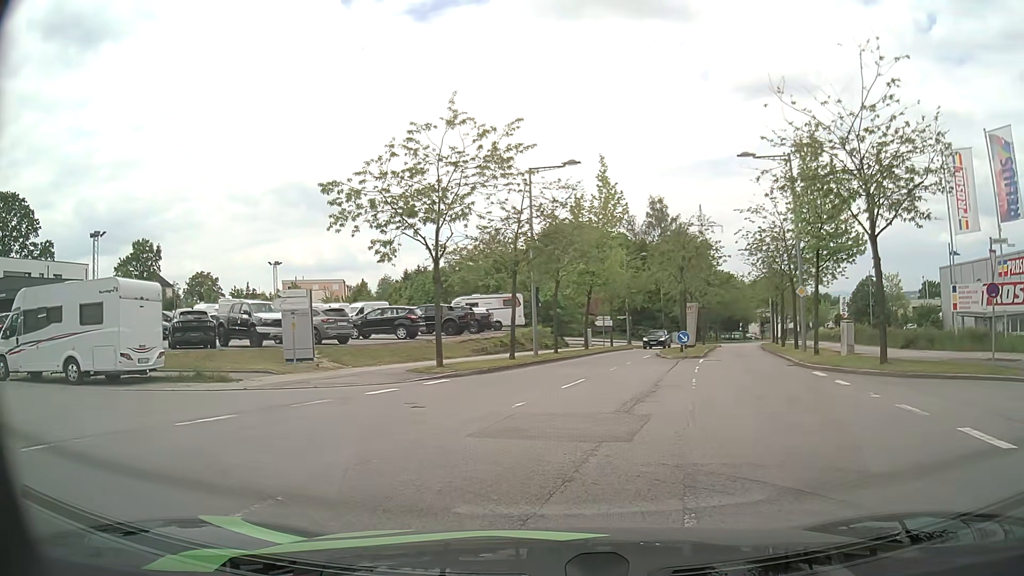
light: Day
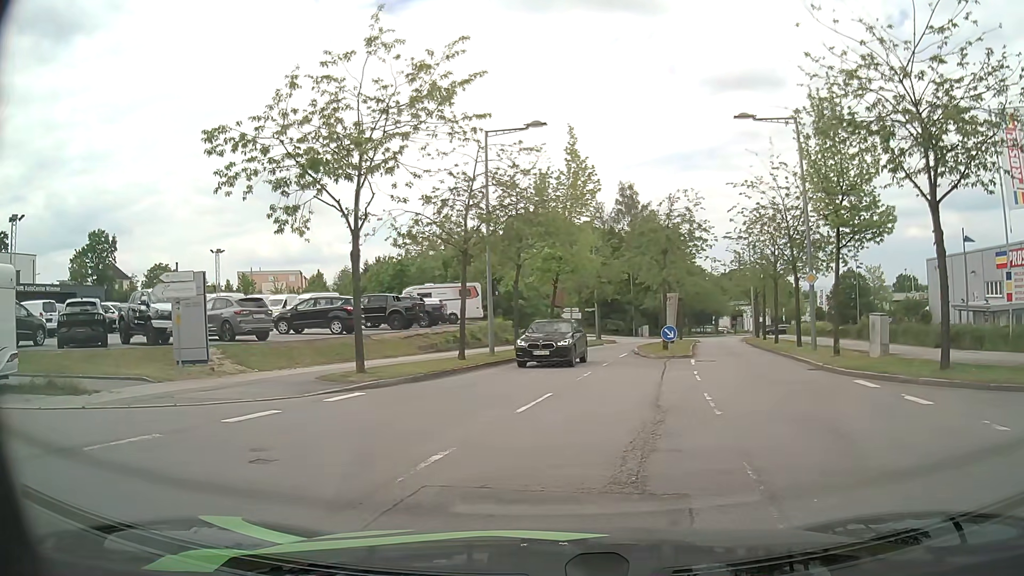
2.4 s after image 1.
(+0.2, +4.9) m; +4°
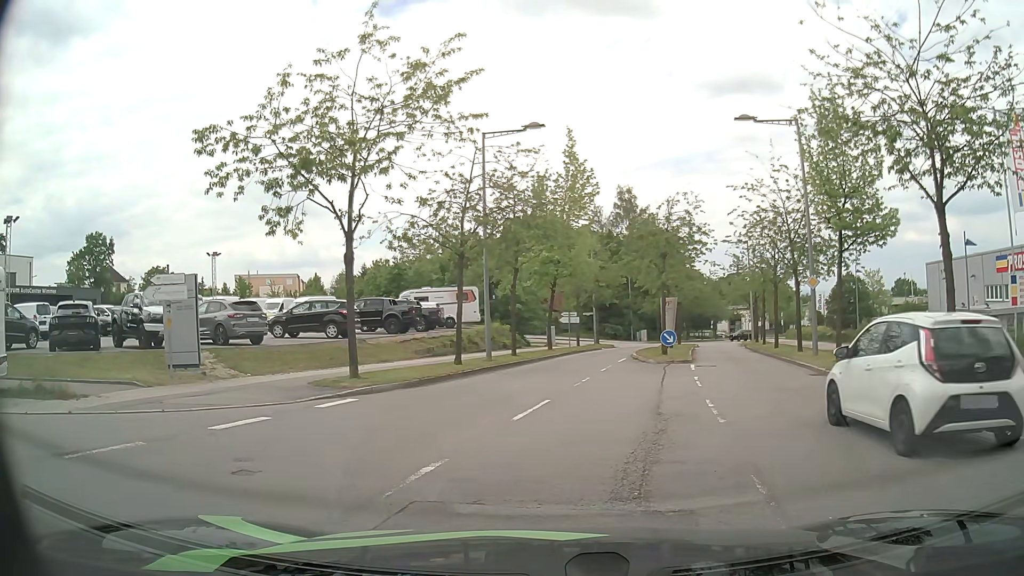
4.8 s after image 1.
(0.0, +0.4) m; 0°
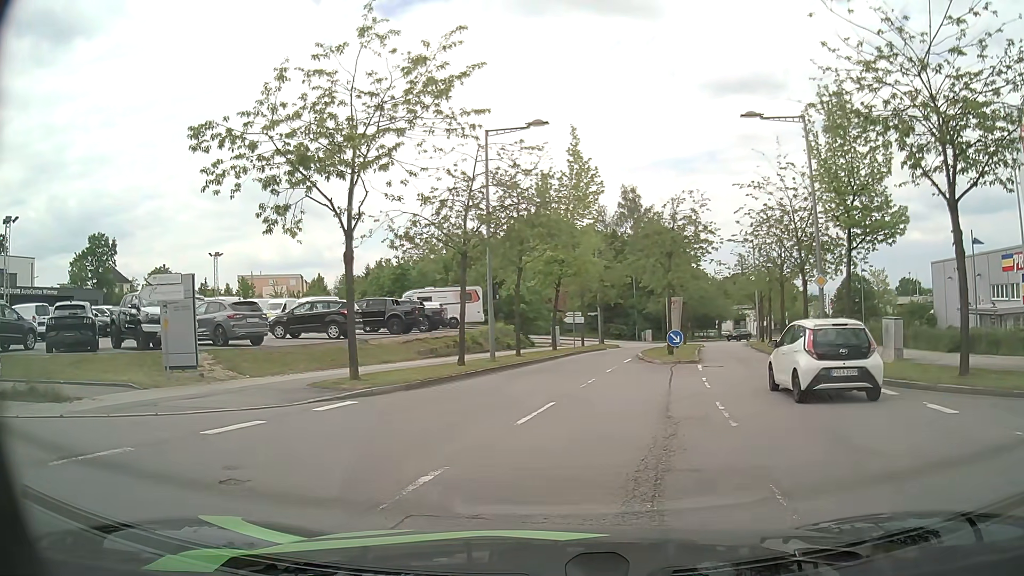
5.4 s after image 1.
(0.0, +0.4) m; 0°
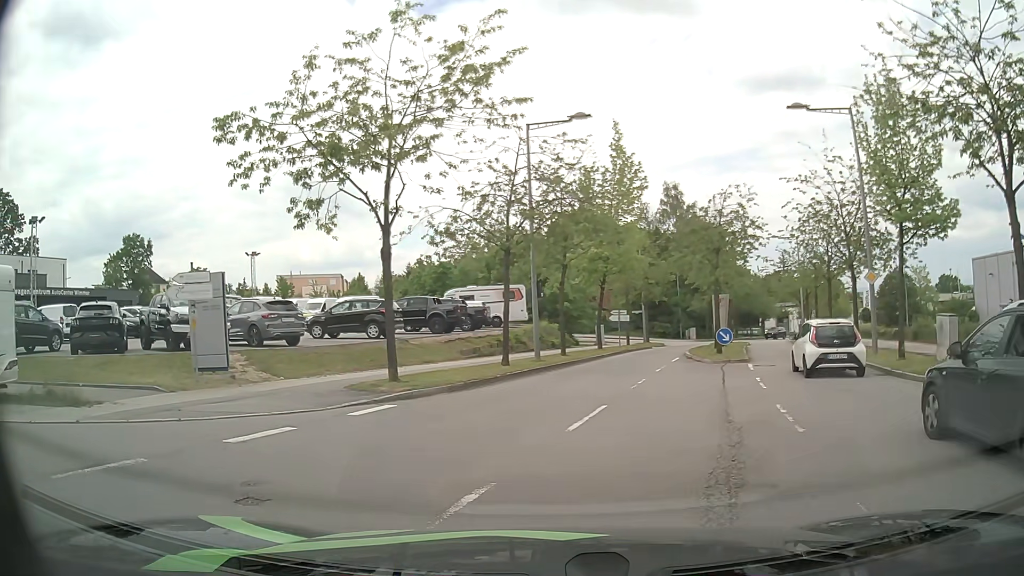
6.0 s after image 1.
(0.0, +0.8) m; -4°
